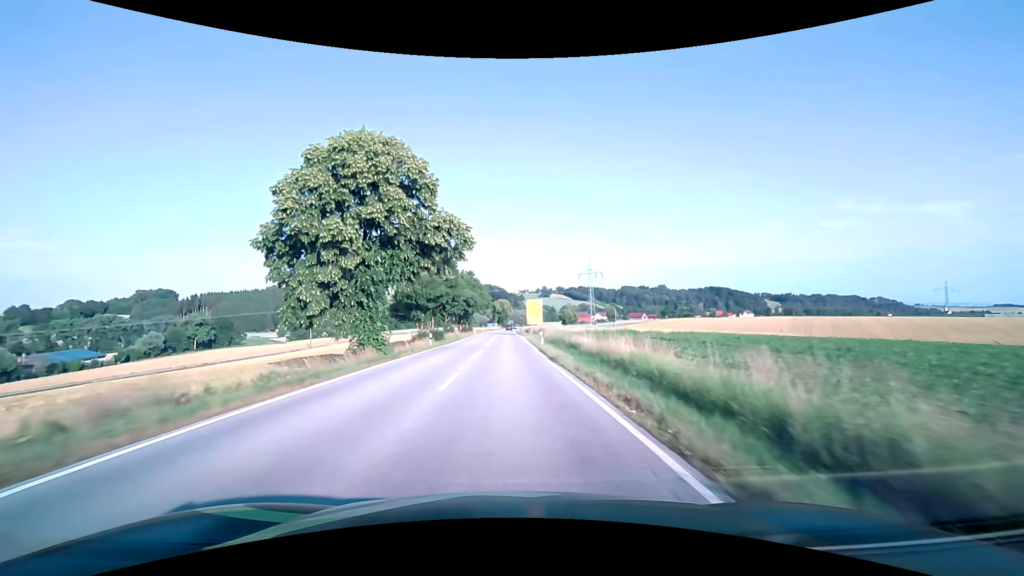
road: secondary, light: Day
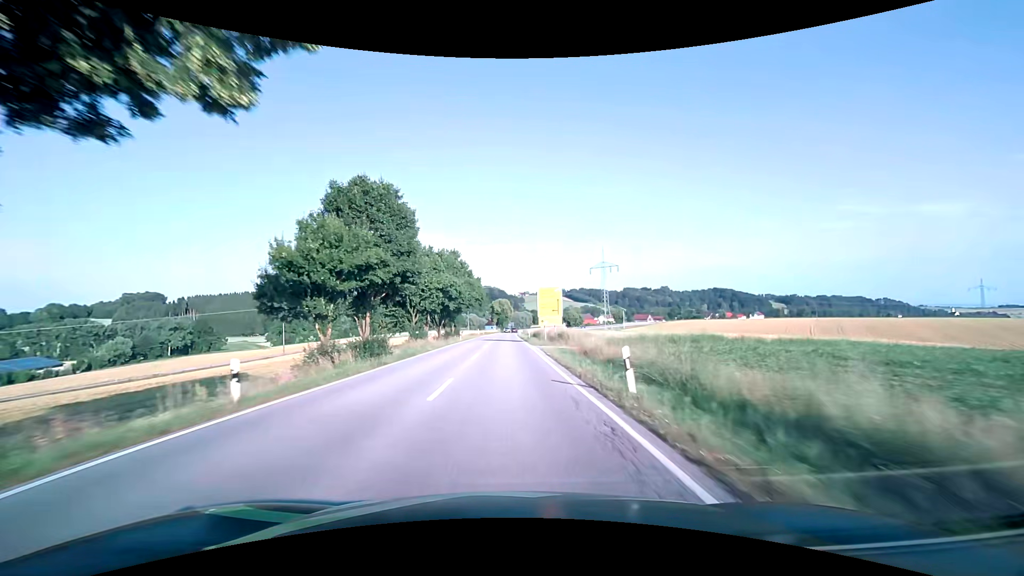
(0.0, +25.1) m; 0°
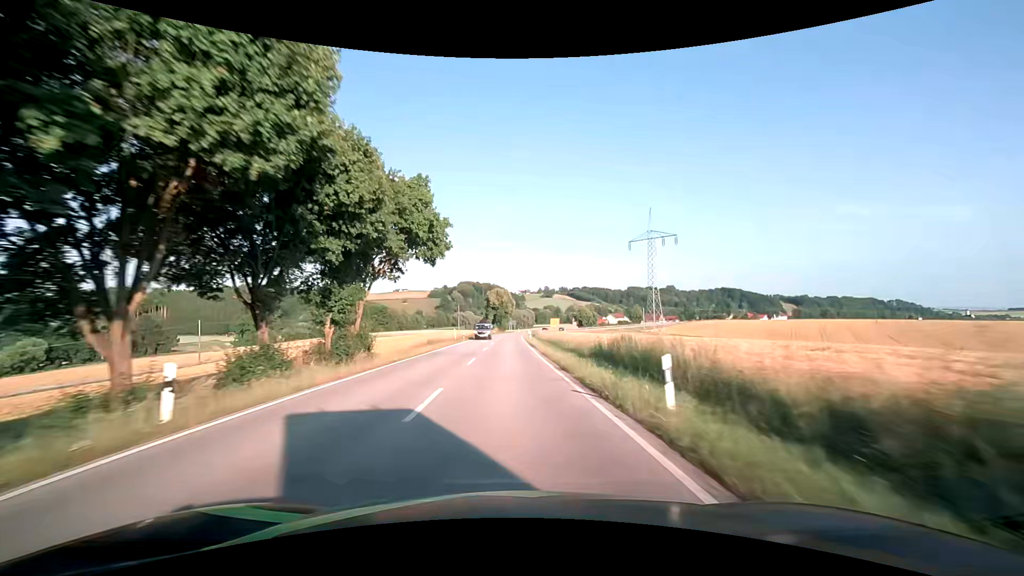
(-0.2, +50.0) m; 0°
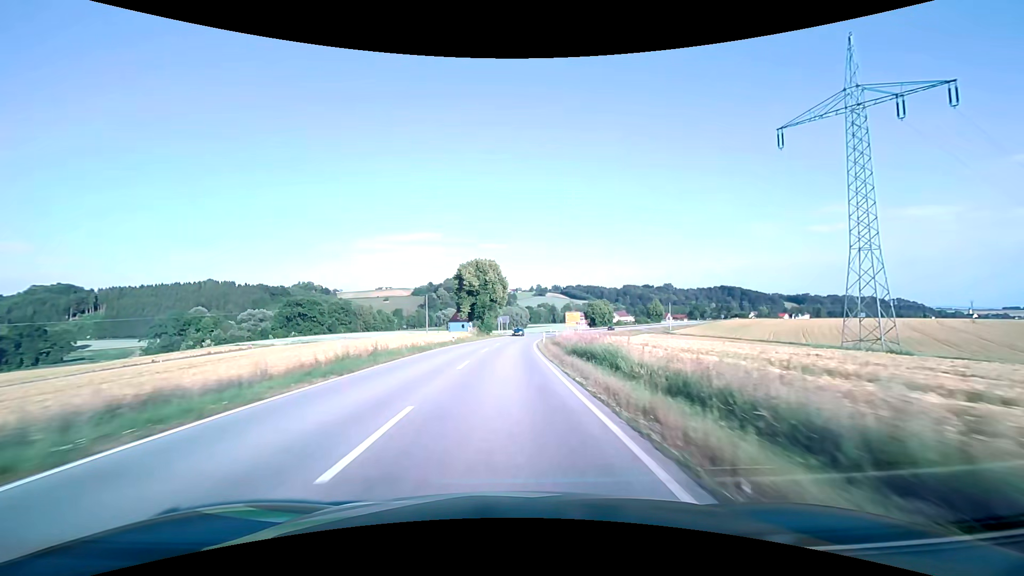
(0.0, +62.6) m; +1°
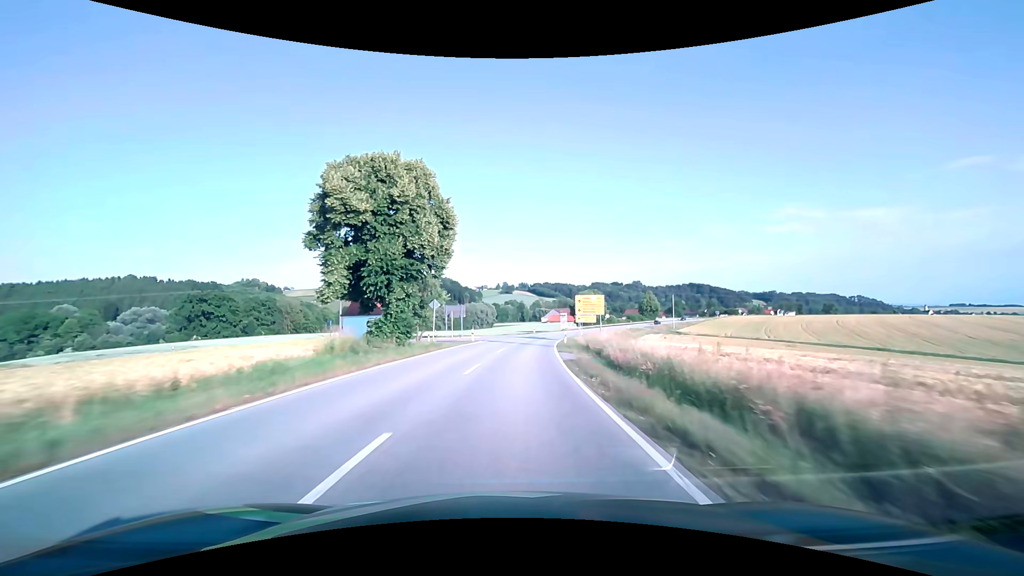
(+1.4, +50.1) m; +4°
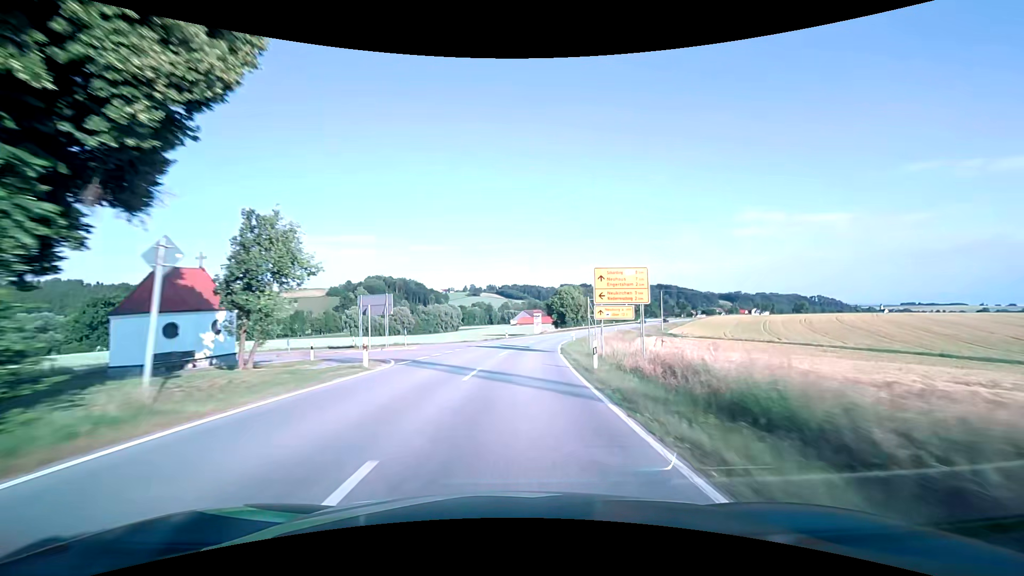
(+0.8, +25.1) m; +4°
(0, +10) (+1, +20) (+1, +30) (+2, +40) (+4, +50) (+5, +60) (+7, +69) (+10, +79) (+12, +89) (+15, +99) m
